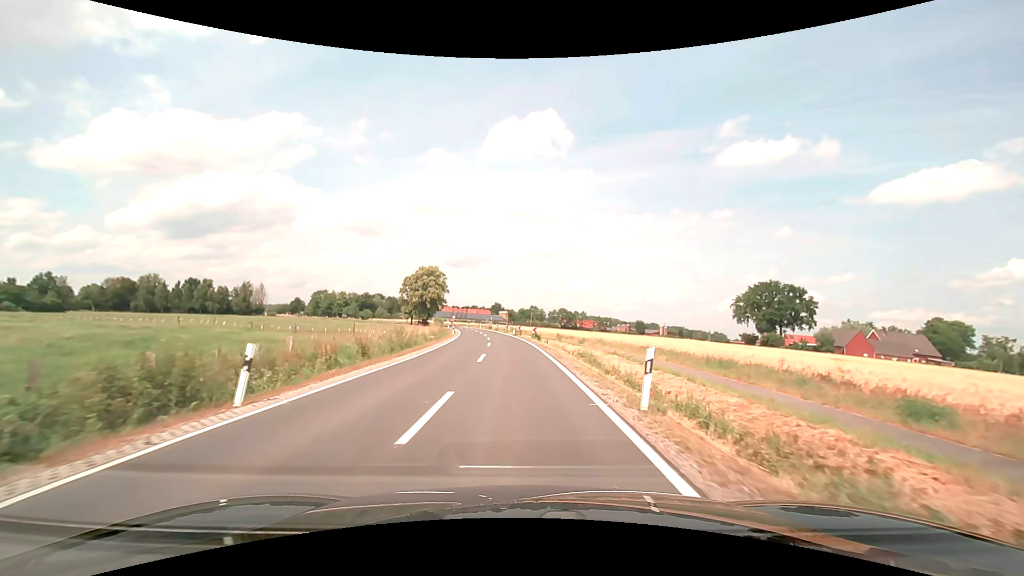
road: secondary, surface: asphalt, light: Day
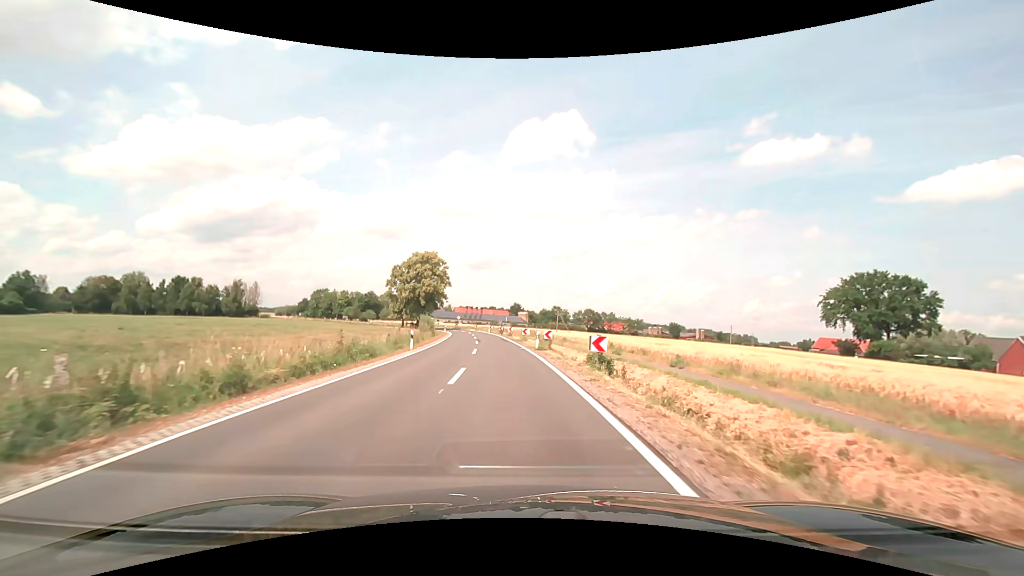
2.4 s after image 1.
(-0.6, +30.4) m; -2°
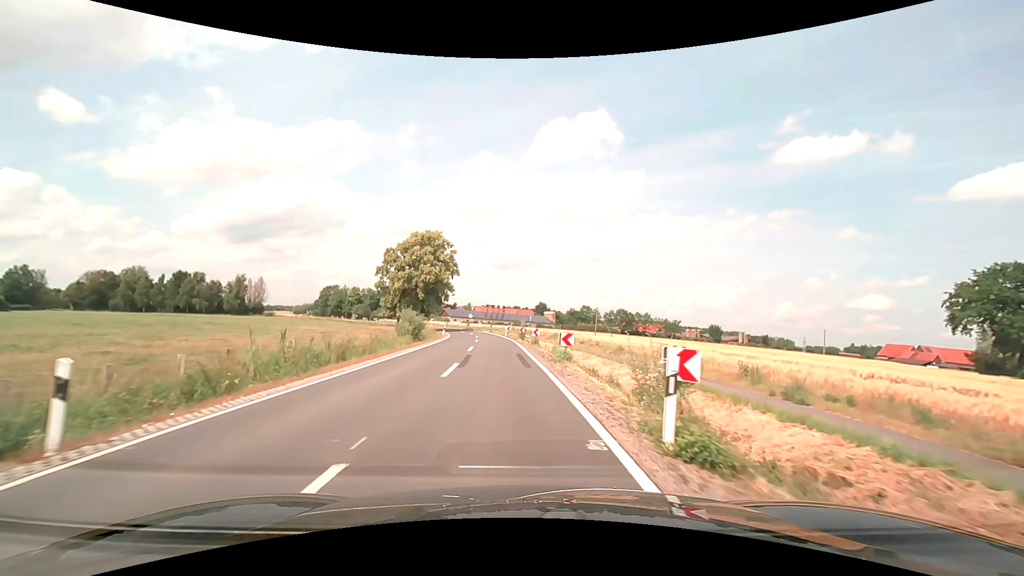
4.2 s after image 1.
(-0.5, +22.8) m; -3°
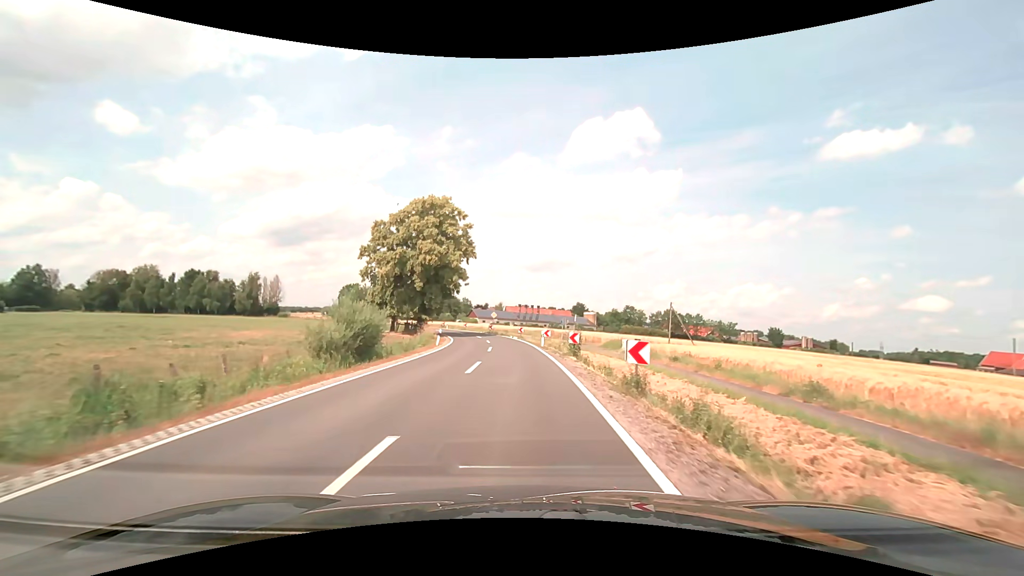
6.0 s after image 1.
(-0.9, +22.9) m; -4°
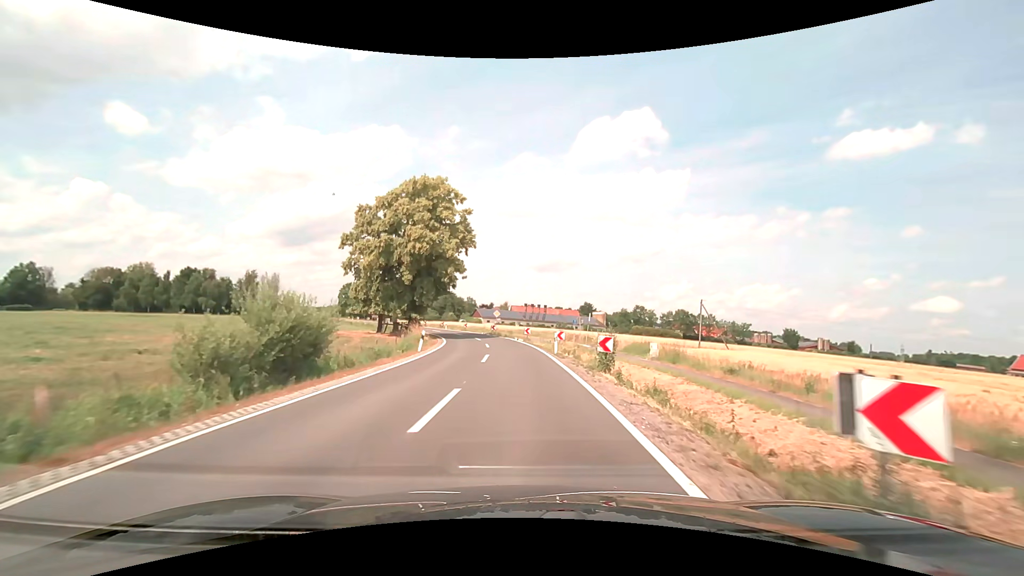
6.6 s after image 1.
(-0.1, +7.6) m; -1°
(0, +10) (0, +20) (-1, +30) (-2, +40) (-4, +50) (-7, +59) (-10, +69) (-14, +78) (-18, +87) (-22, +96) m
